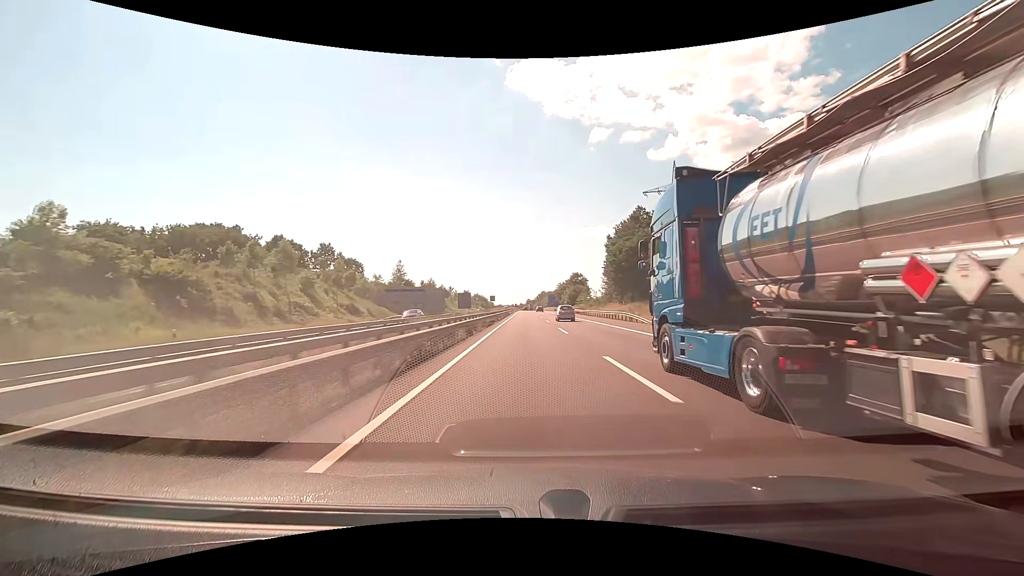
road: motorway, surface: asphalt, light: Day
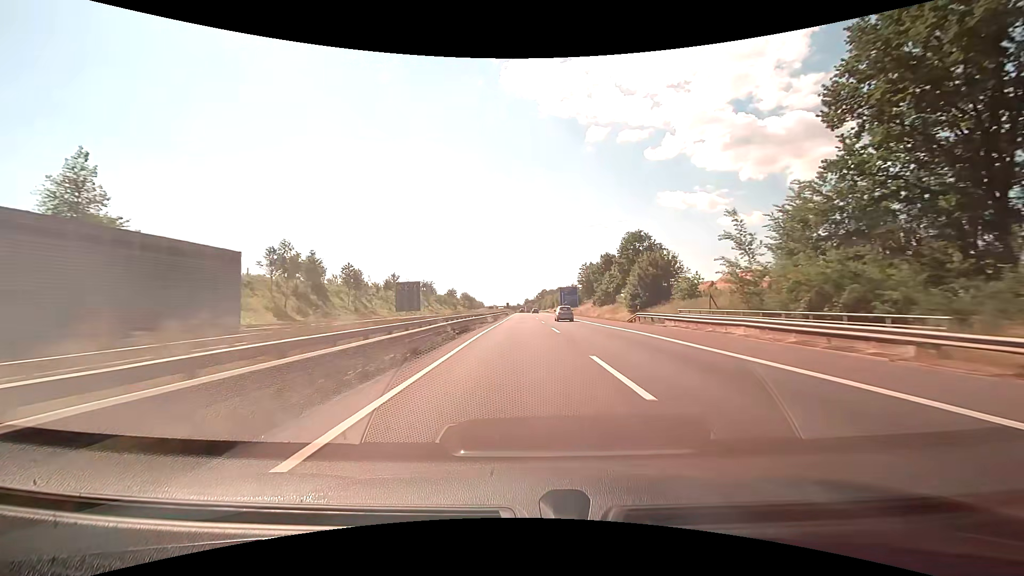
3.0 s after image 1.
(+0.2, +90.0) m; 0°
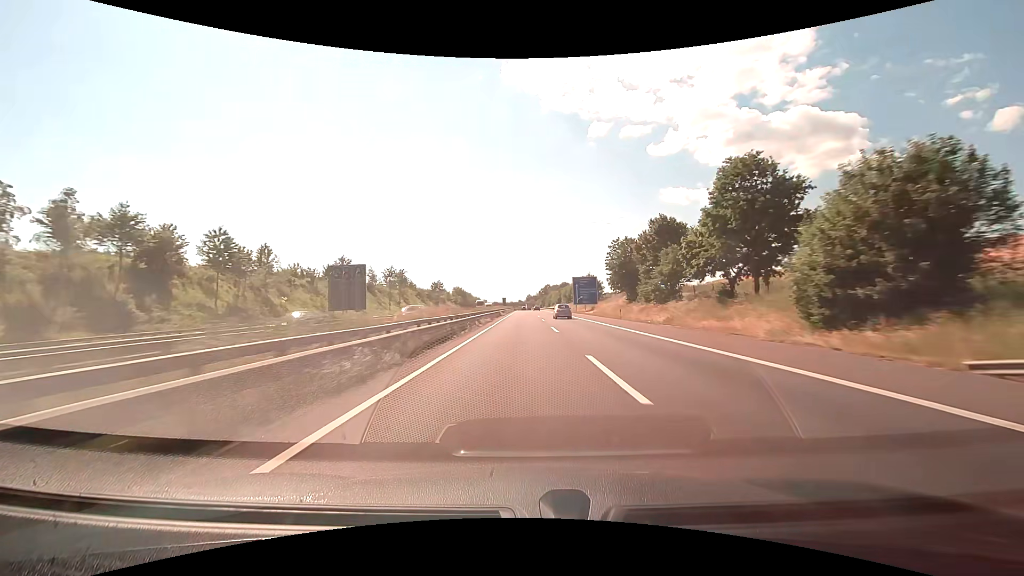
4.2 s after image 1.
(0.0, +35.8) m; 0°
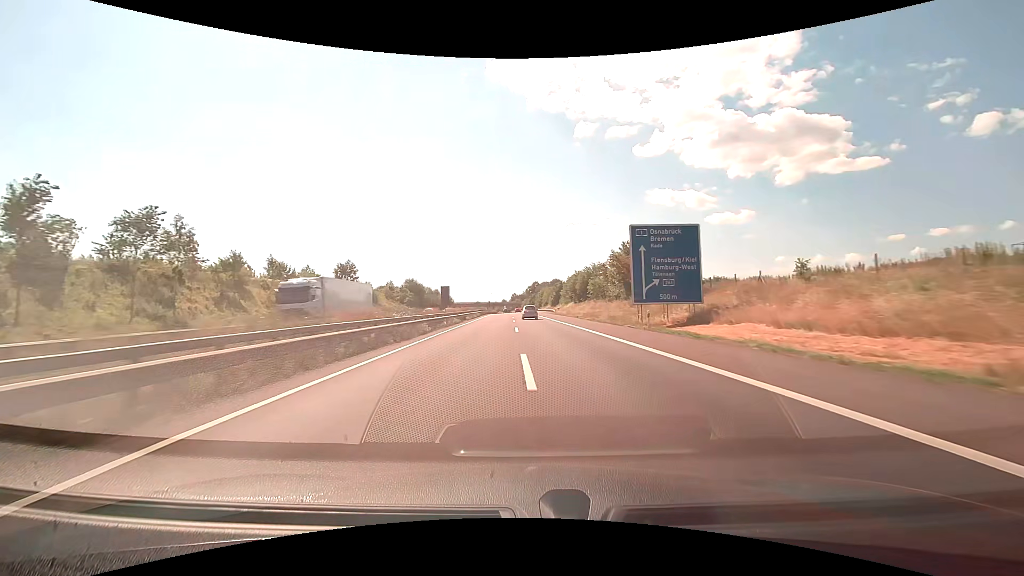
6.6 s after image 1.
(+1.0, +71.1) m; +1°
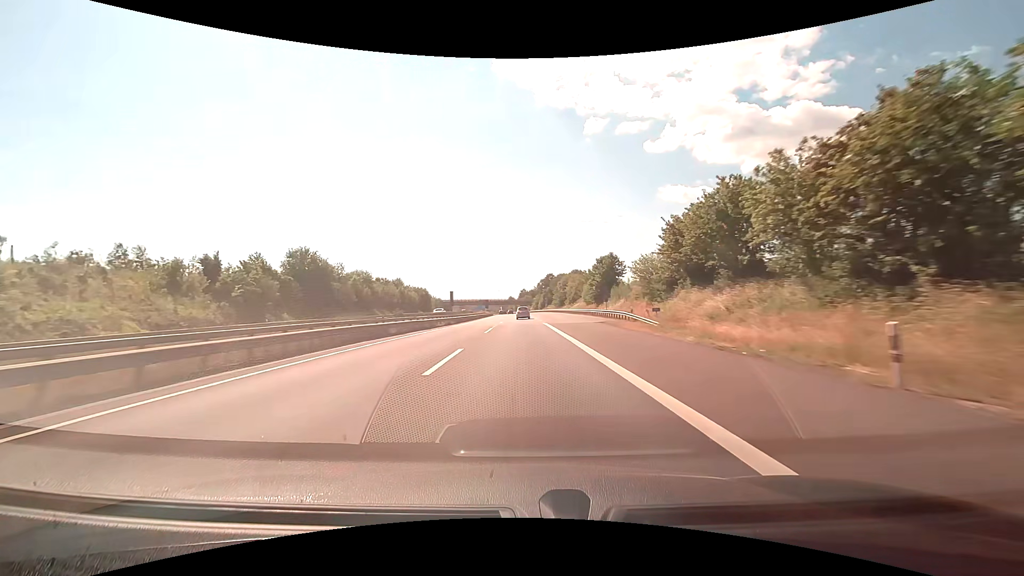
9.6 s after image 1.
(-0.2, +87.4) m; -1°
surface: concrete
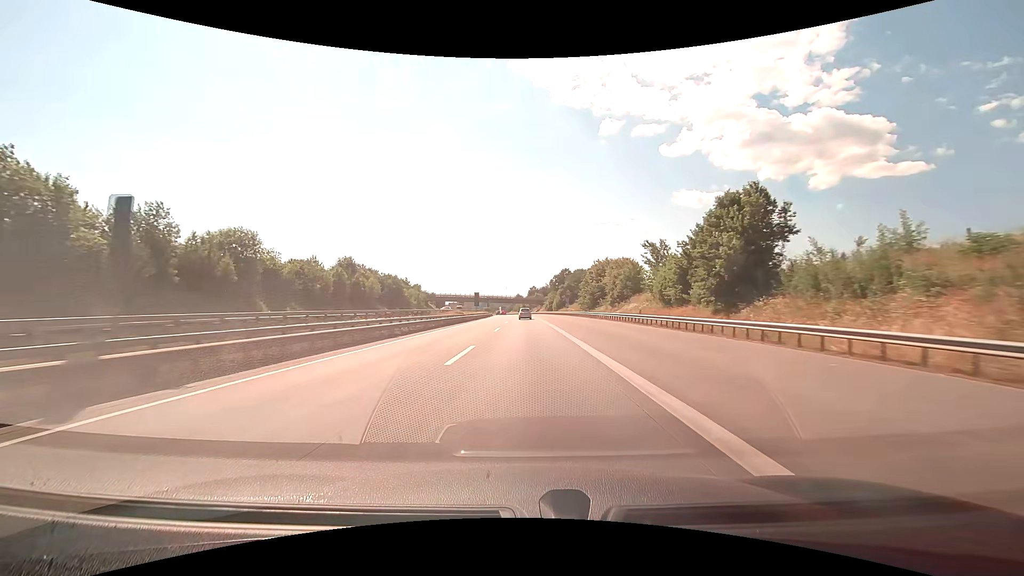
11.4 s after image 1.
(-0.6, +51.1) m; -1°
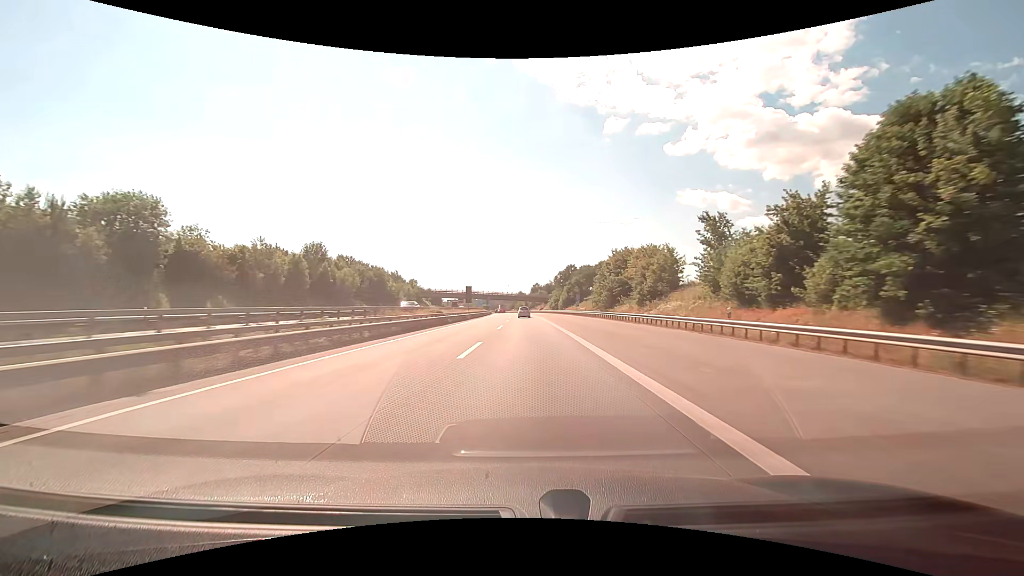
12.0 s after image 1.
(-0.1, +16.9) m; 0°
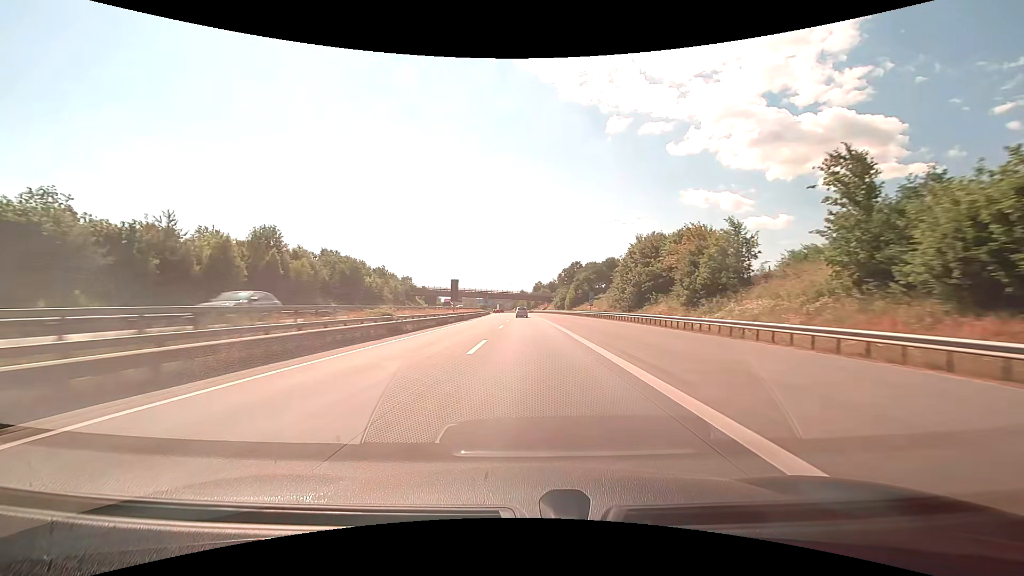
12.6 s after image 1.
(-0.1, +16.9) m; 0°
(0, +10) (0, +20) (0, +30) (0, +40) (0, +50) (-1, +60) (-1, +70) (-1, +80) (-1, +90) (-2, +100) m
